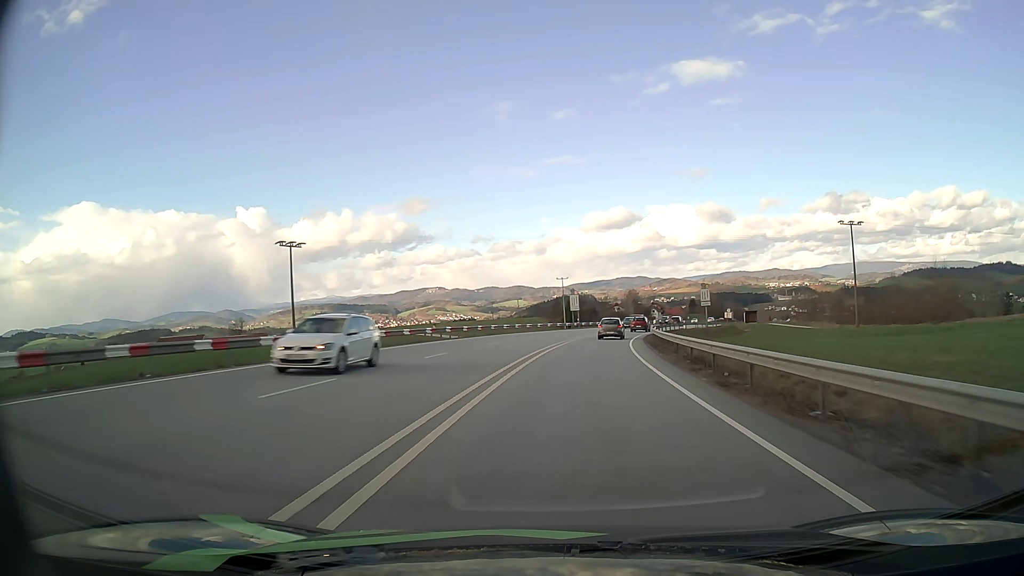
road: primary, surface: asphalt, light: Day
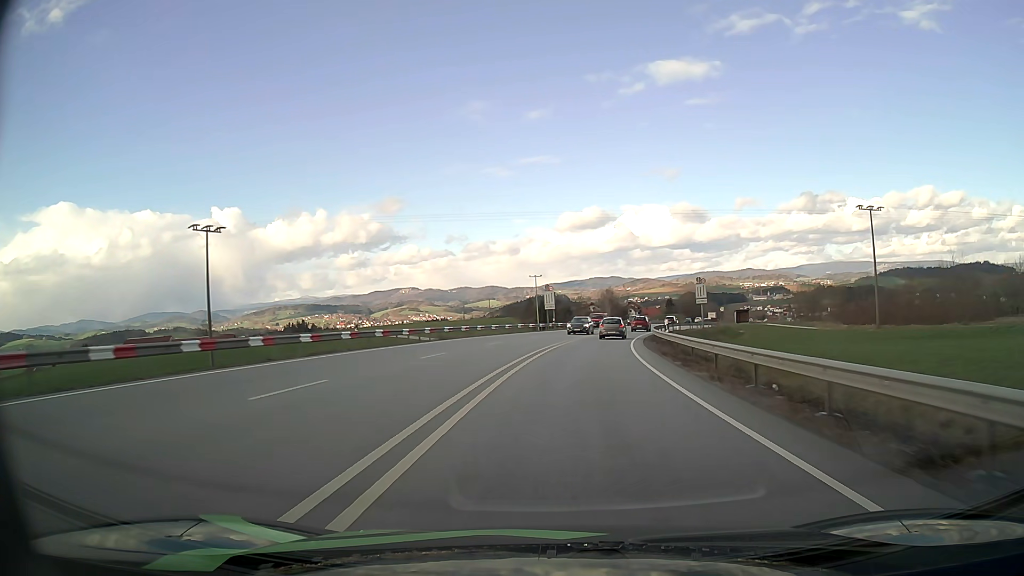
(+0.2, +12.3) m; +2°
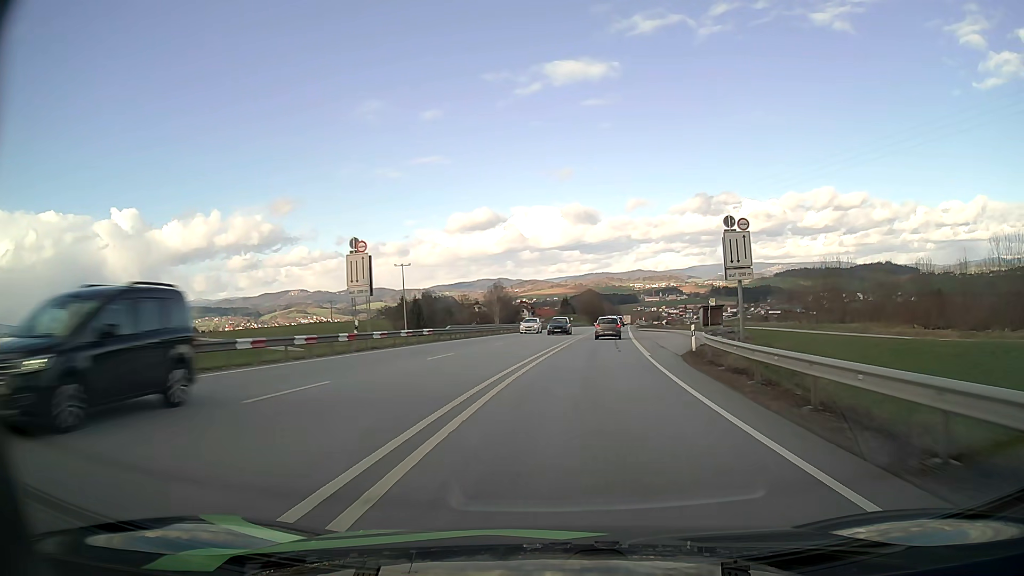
(+3.9, +47.8) m; +9°
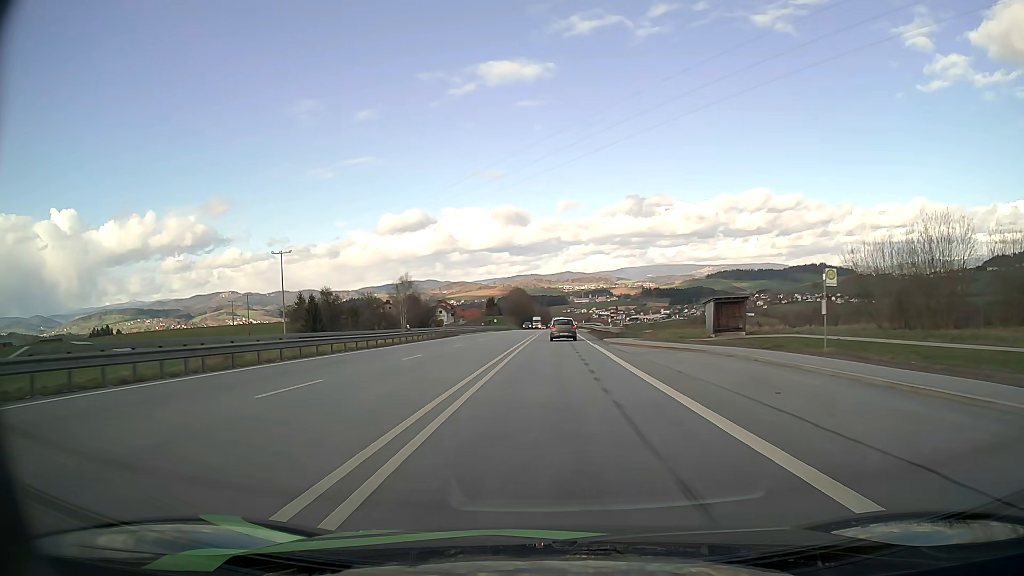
(+2.3, +34.6) m; +6°
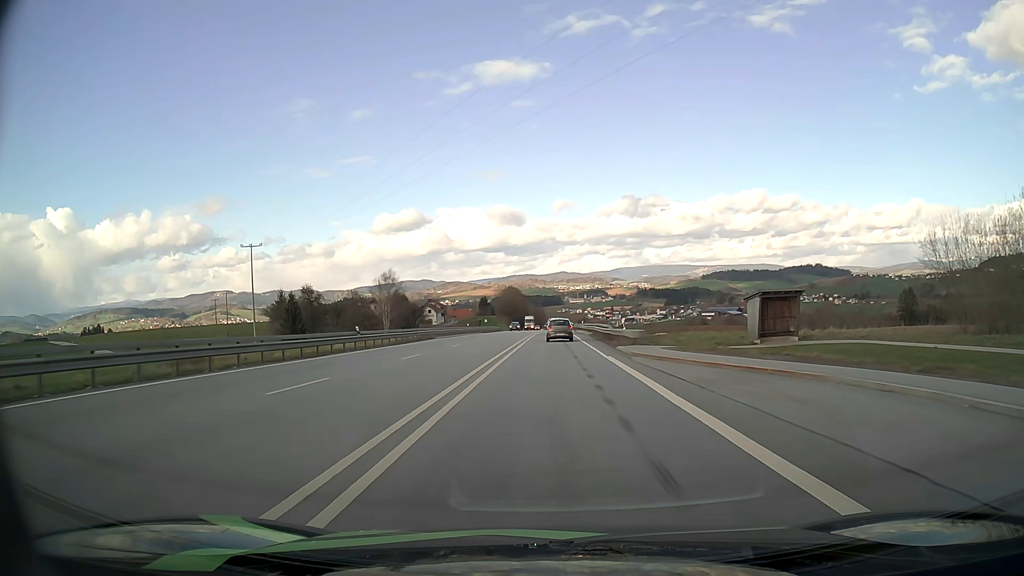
(0.0, +11.3) m; 0°
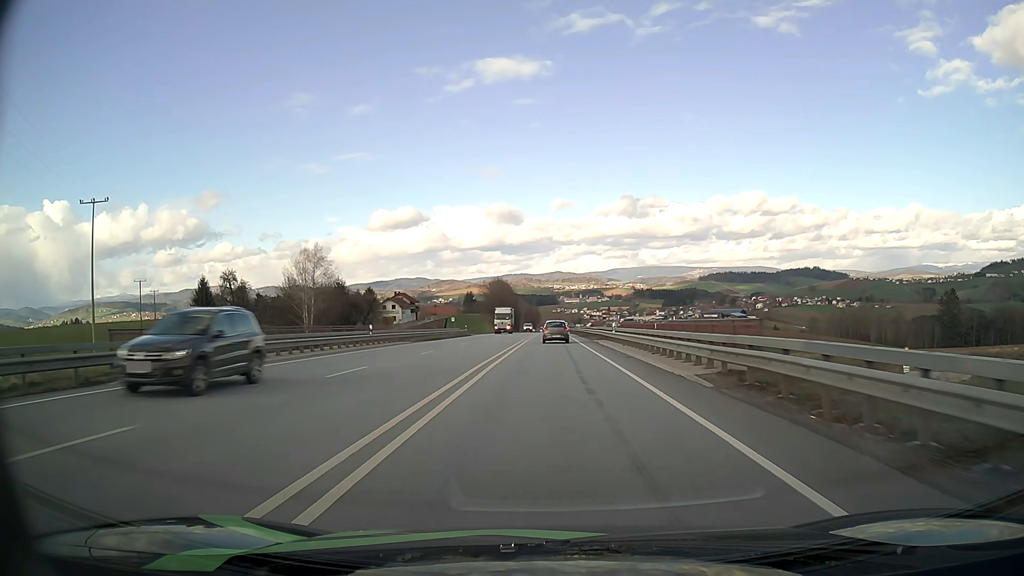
(+0.1, +44.2) m; 0°
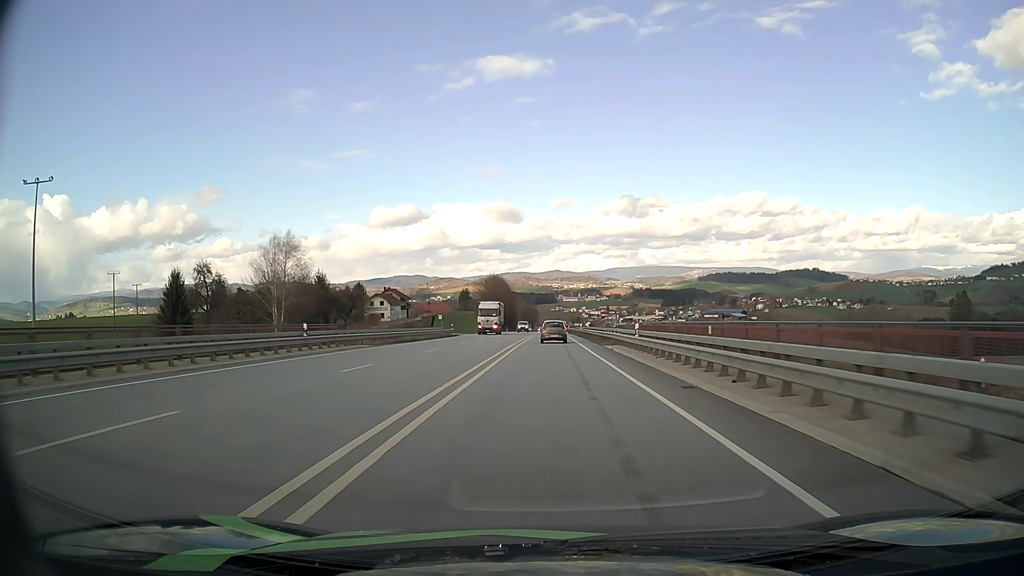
(0.0, +10.8) m; 0°
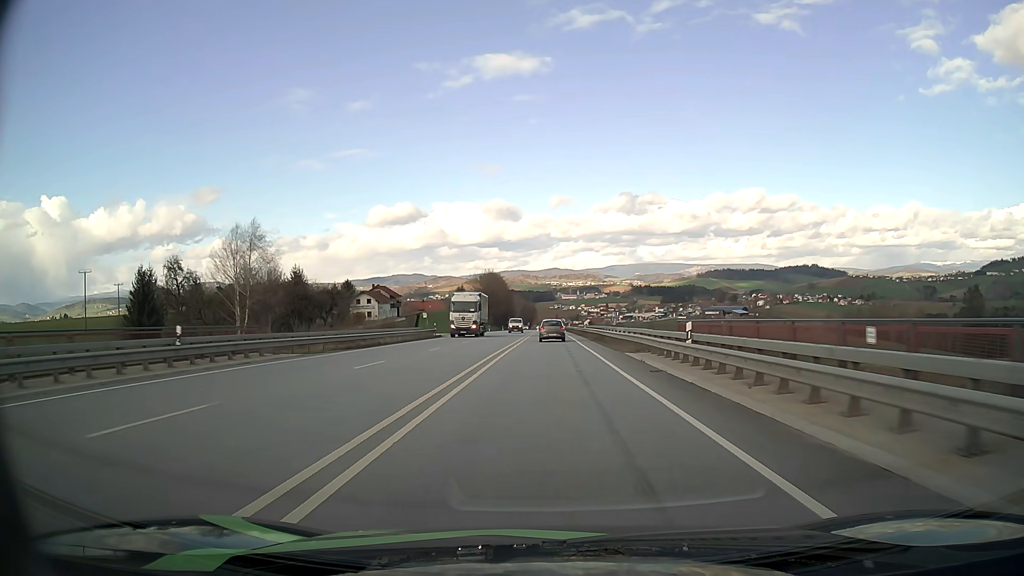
(0.0, +10.7) m; 0°
(0, +10) (0, +20) (0, +30) (0, +40) (0, +50) (0, +60) (0, +70) (0, +80) (0, +90) (0, +100) m
